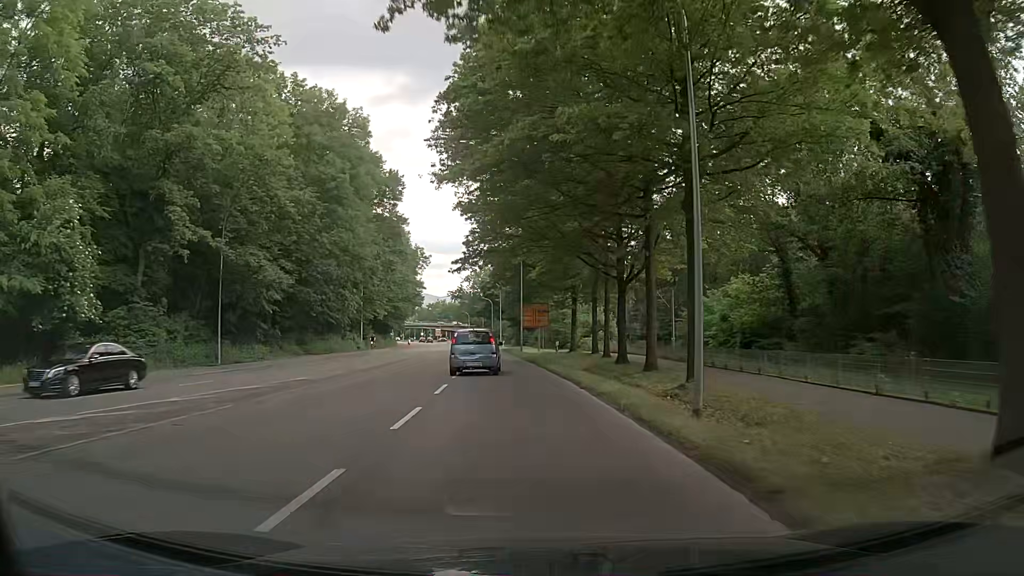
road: secondary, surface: asphalt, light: Day
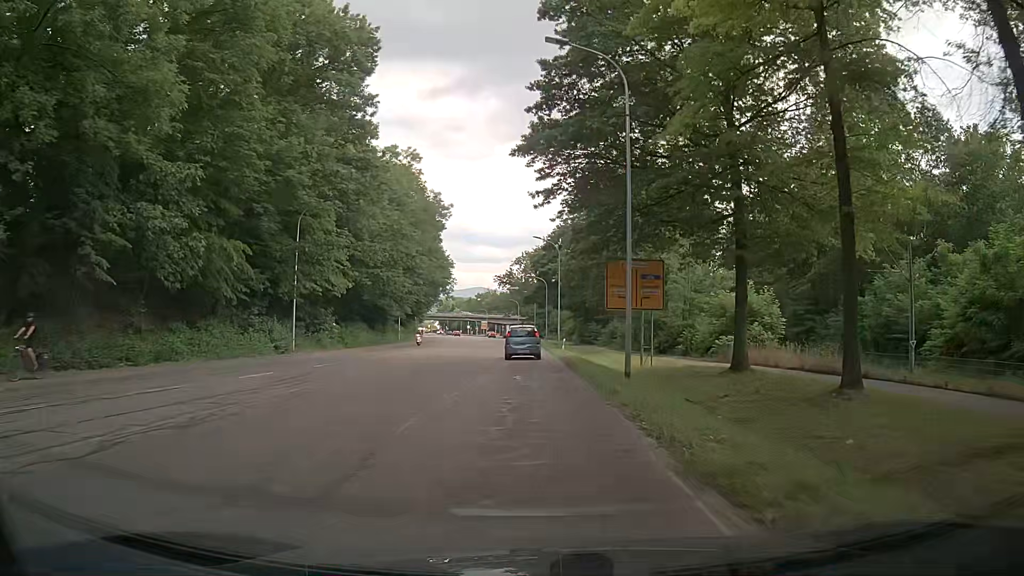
(-1.7, +37.4) m; -5°
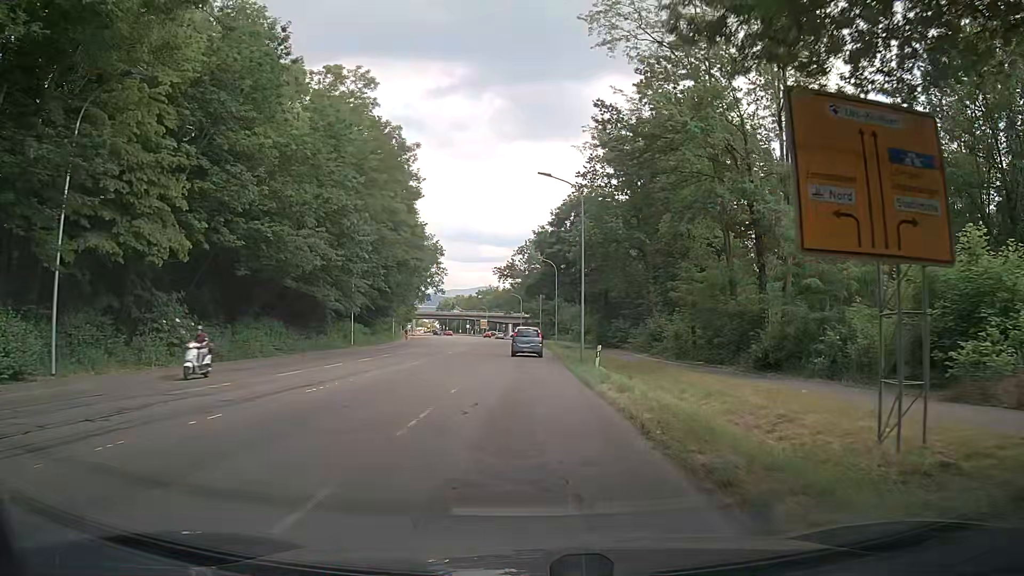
(+0.1, +22.9) m; 0°
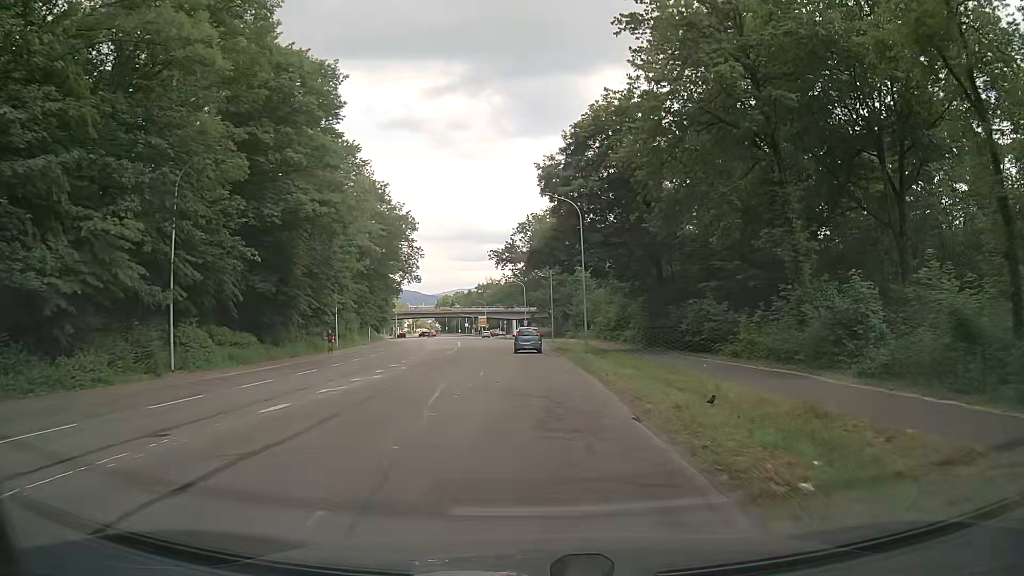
(+0.1, +31.3) m; 0°
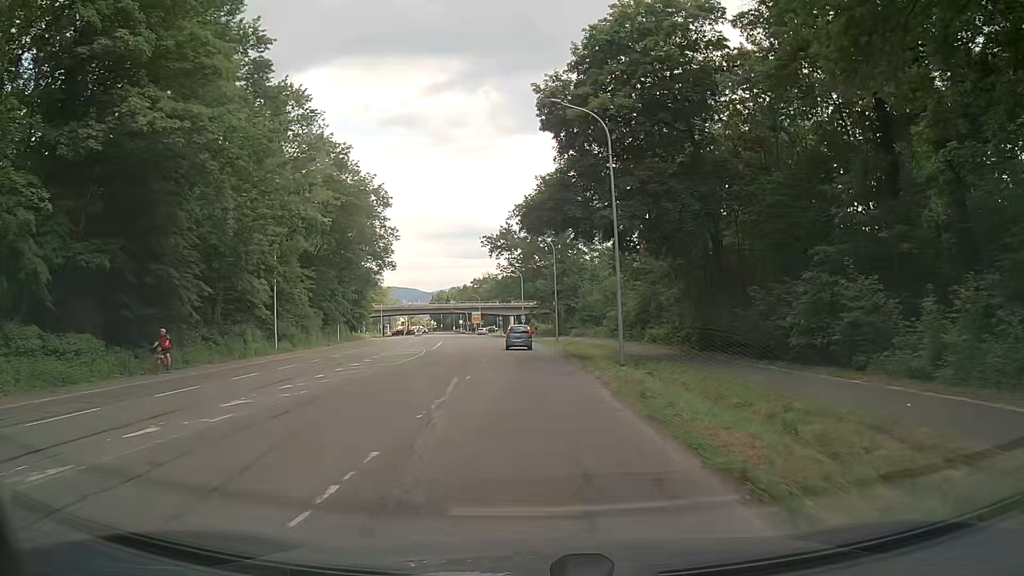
(-0.1, +15.8) m; 0°
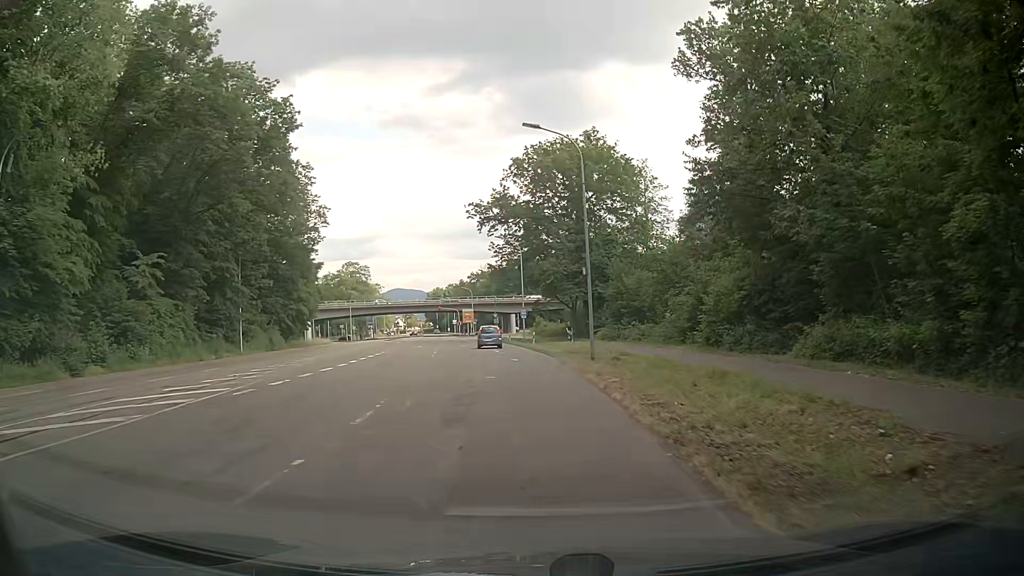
(-0.3, +30.7) m; 0°
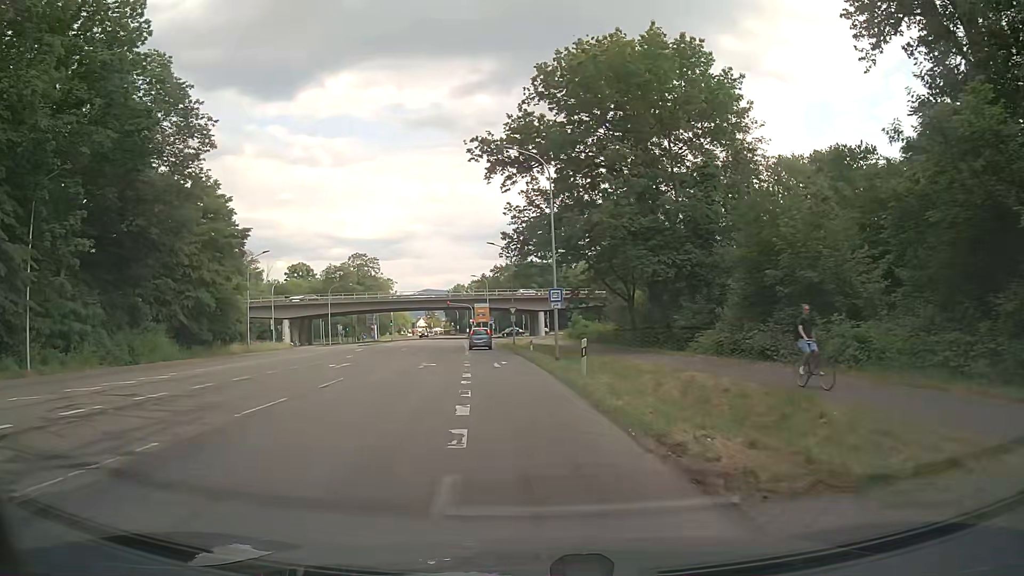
(-0.8, +29.6) m; -4°
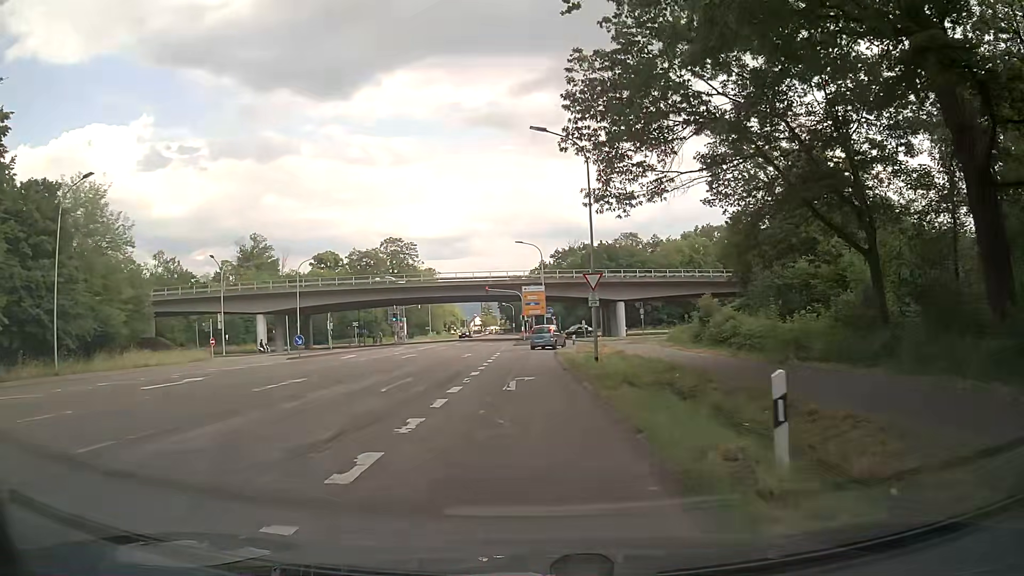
(-1.2, +35.0) m; -5°
